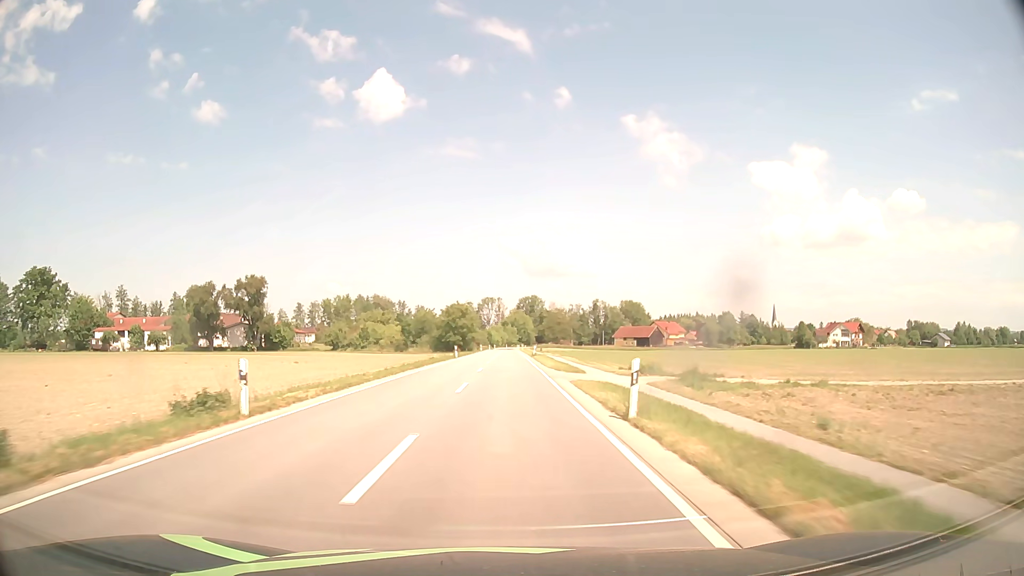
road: secondary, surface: asphalt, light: Day
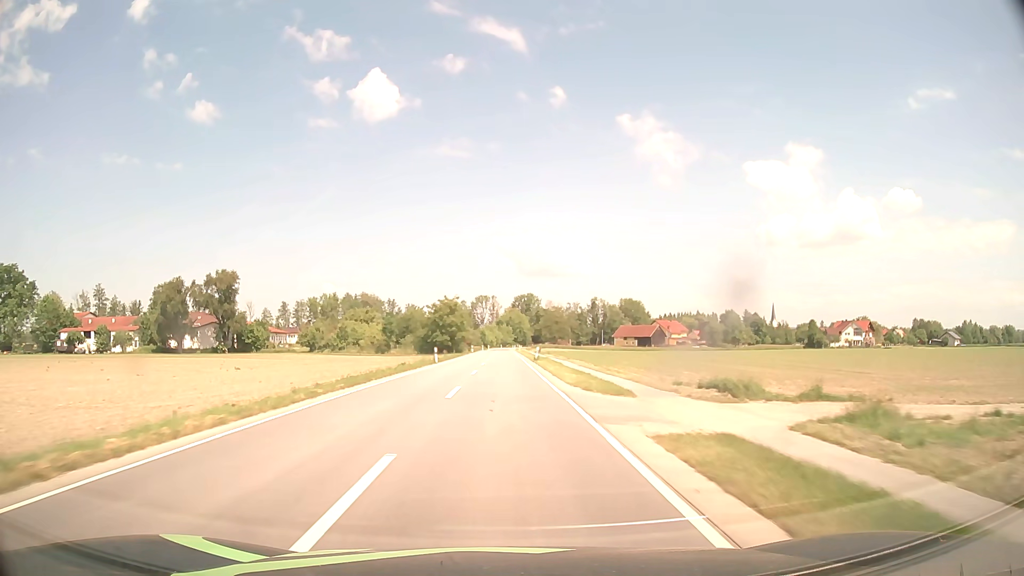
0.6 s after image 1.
(0.0, +13.6) m; 0°
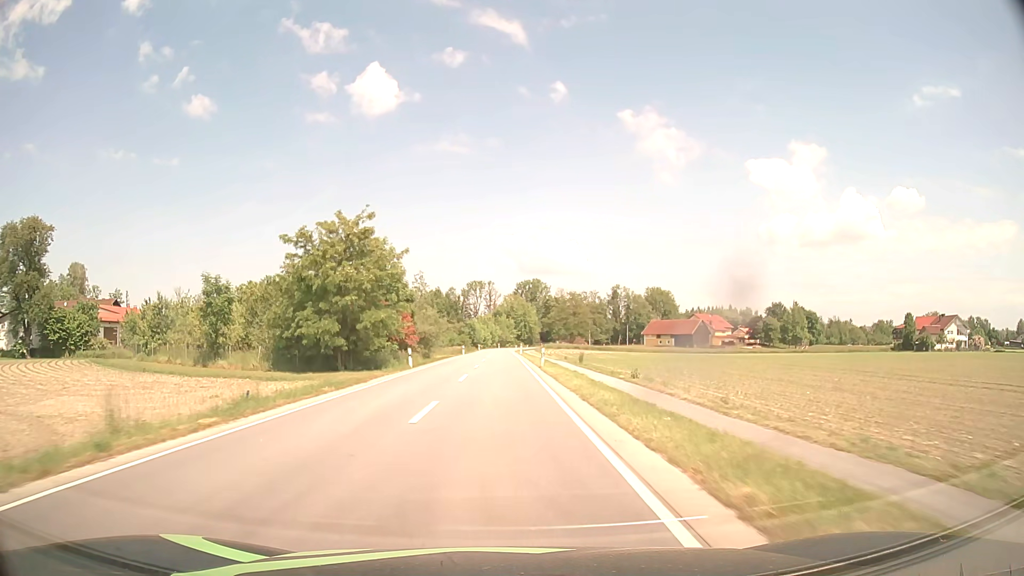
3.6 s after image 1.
(+0.2, +64.1) m; 0°
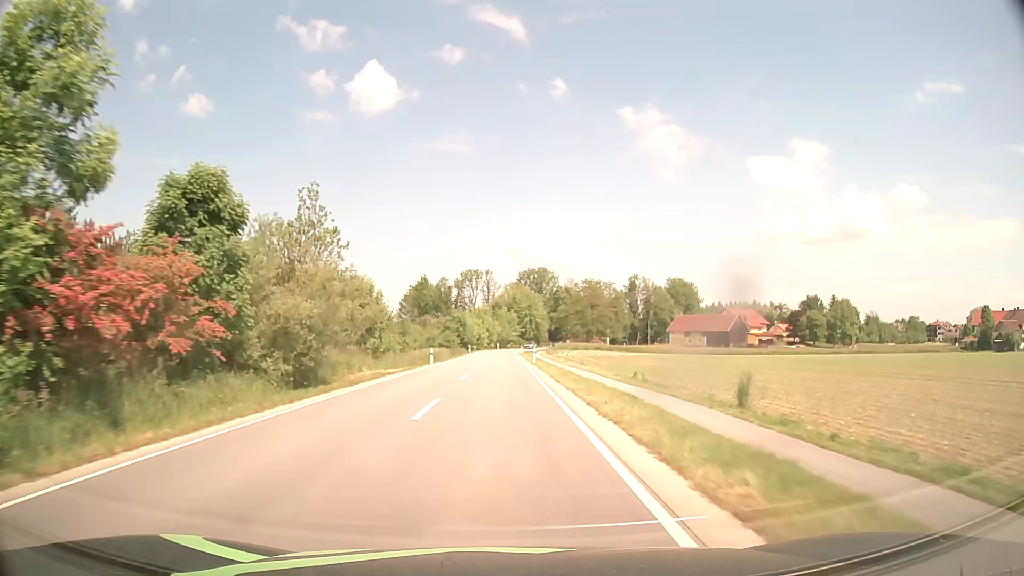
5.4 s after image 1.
(0.0, +35.3) m; 0°
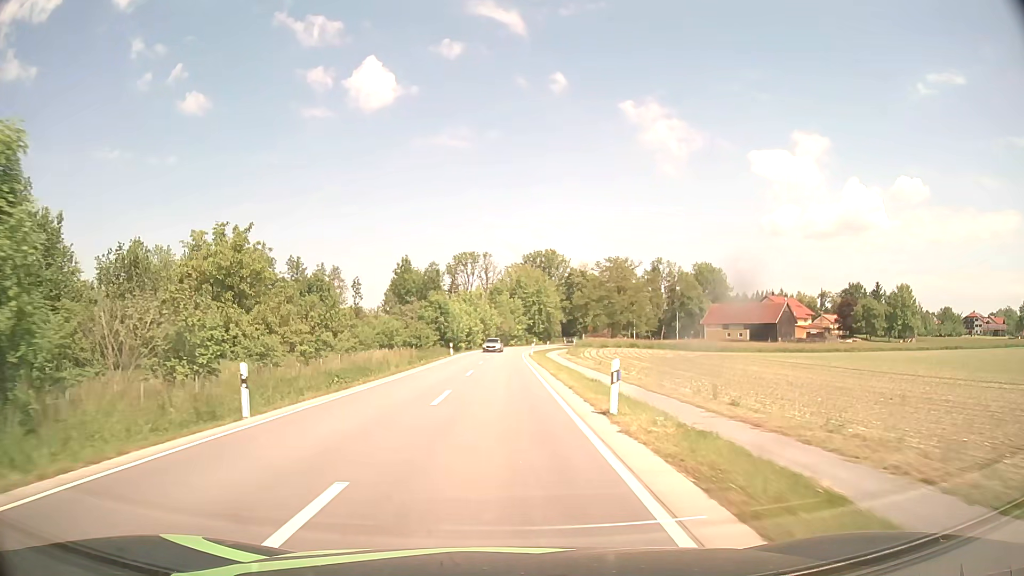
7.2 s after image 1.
(0.0, +32.9) m; 0°
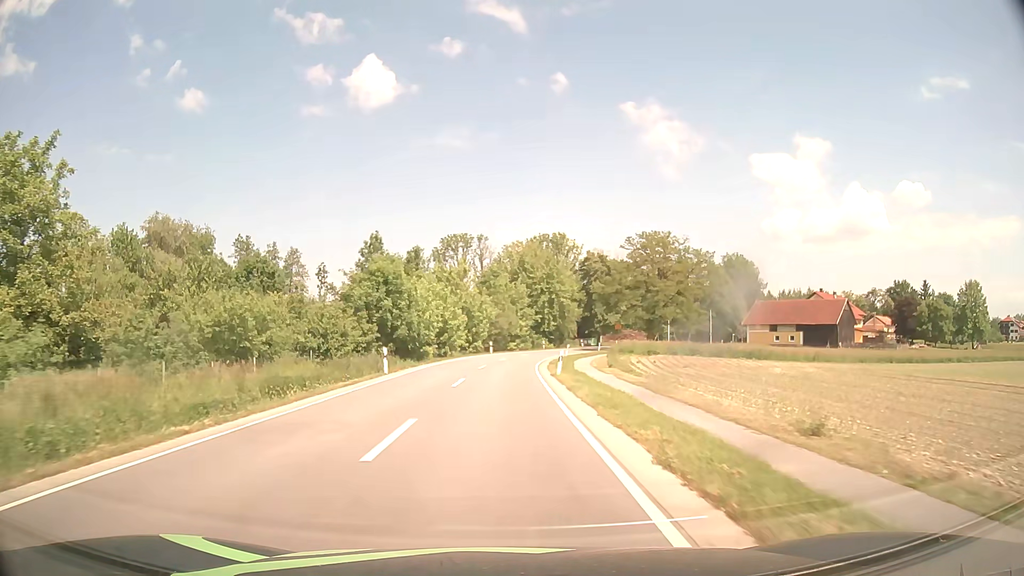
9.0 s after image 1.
(0.0, +30.5) m; 0°
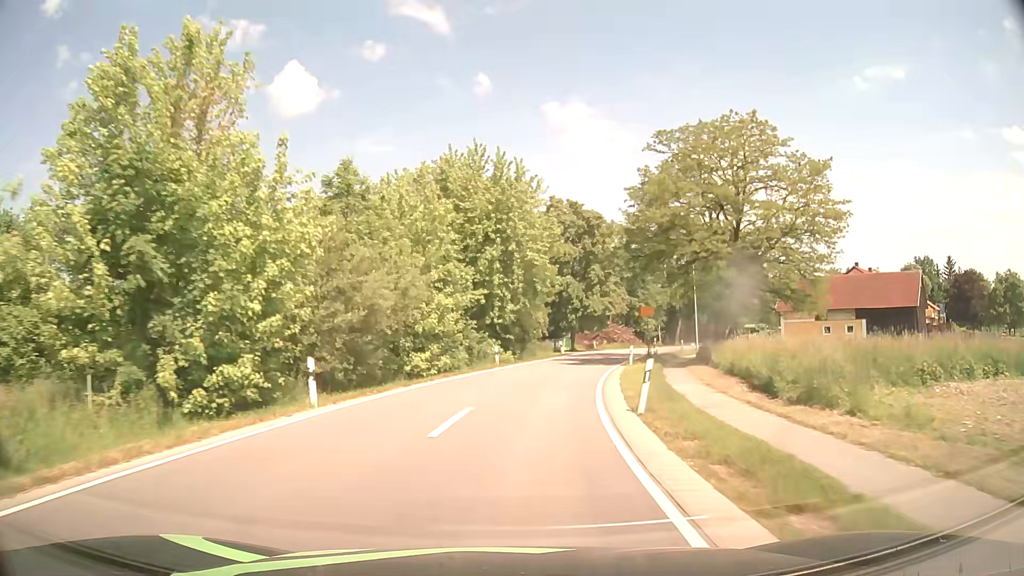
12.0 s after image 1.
(+1.0, +45.3) m; +6°
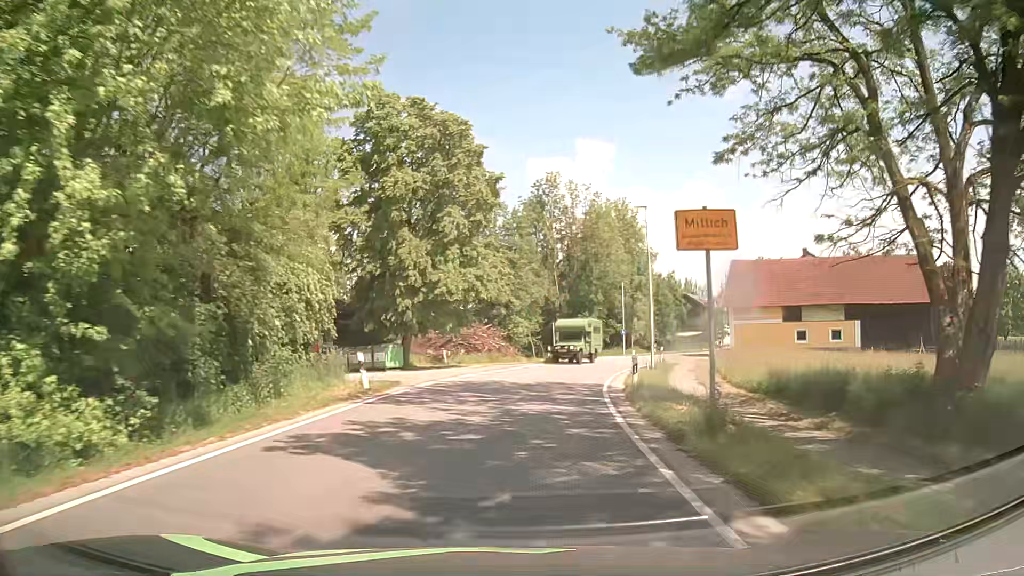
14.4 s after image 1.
(+3.4, +32.0) m; +13°
(+1, +10) (+2, +20) (+4, +30) (+6, +39) (+10, +49) (+15, +57) (+20, +66) (+25, +75) (+30, +83) (+35, +92) m
